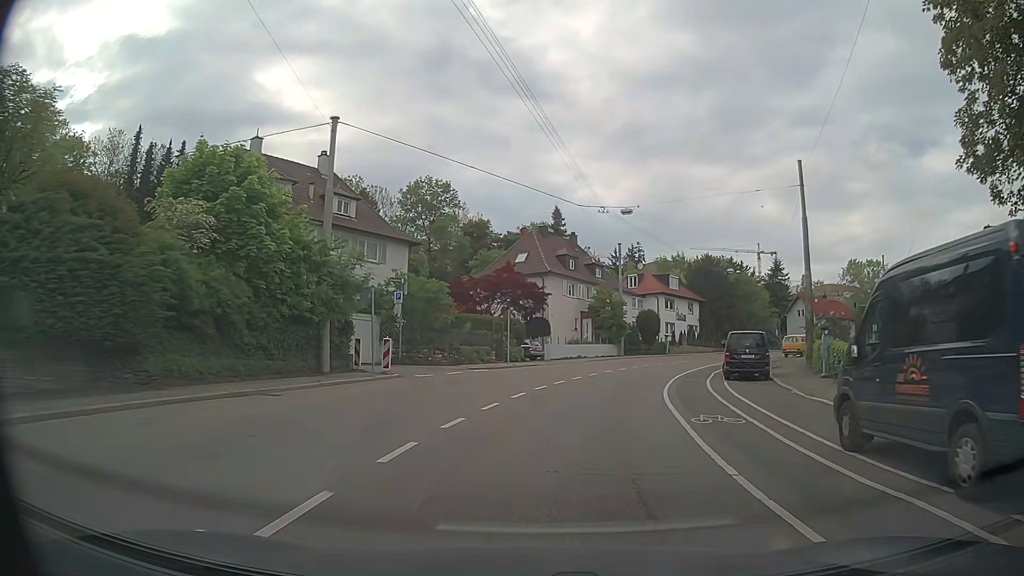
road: secondary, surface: asphalt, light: Day
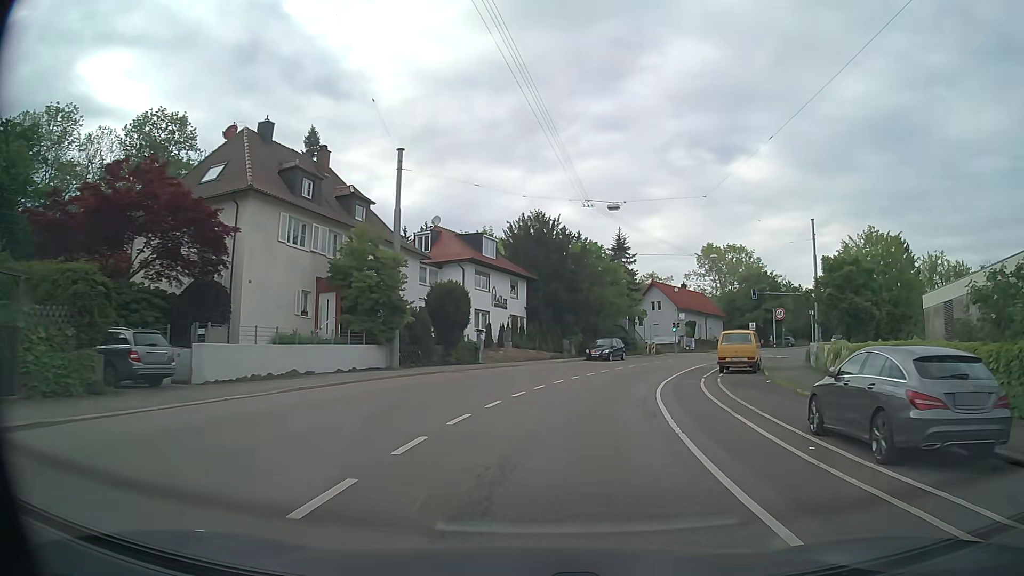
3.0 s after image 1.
(+4.2, +29.4) m; +18°
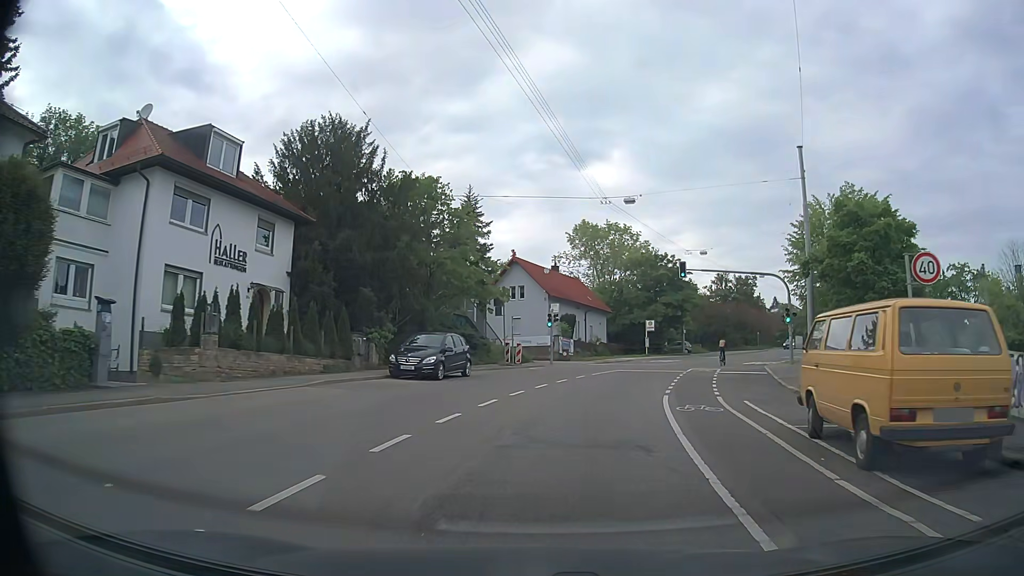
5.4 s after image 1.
(+2.9, +24.2) m; +12°
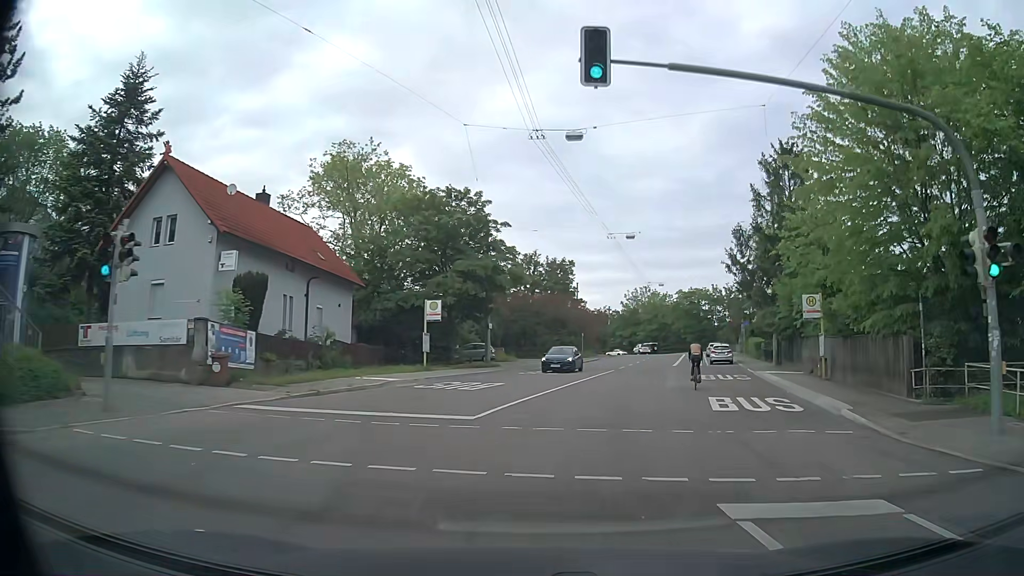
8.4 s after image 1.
(+4.9, +30.5) m; +19°
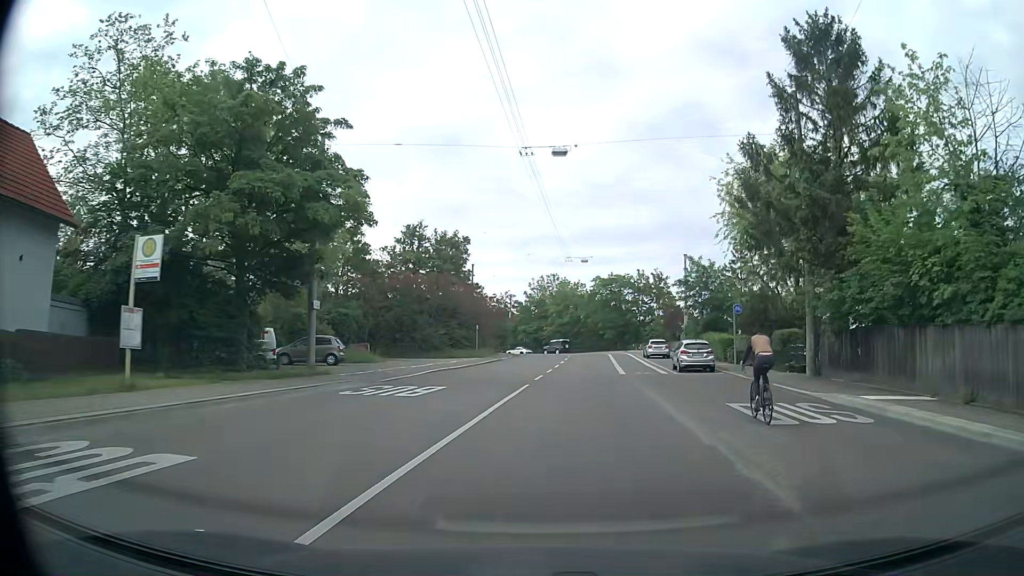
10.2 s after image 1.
(+1.5, +18.5) m; +8°
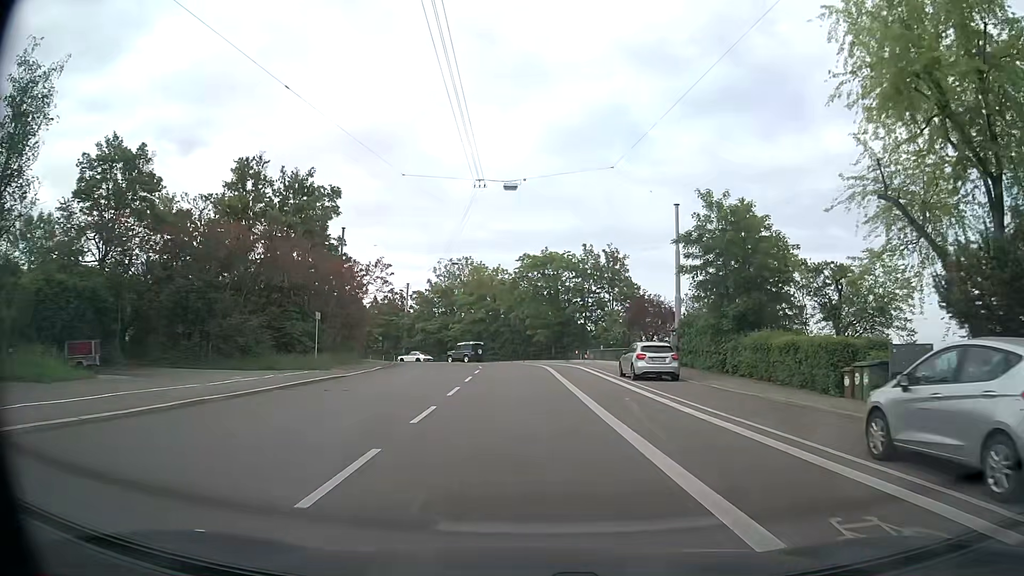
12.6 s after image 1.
(+1.9, +26.0) m; +7°
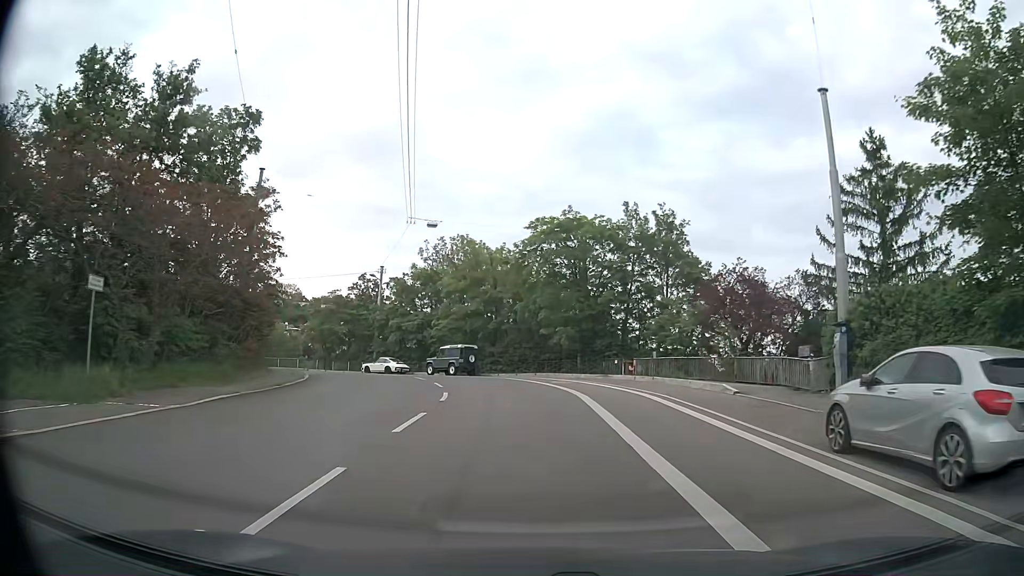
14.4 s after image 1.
(0.0, +19.4) m; 0°
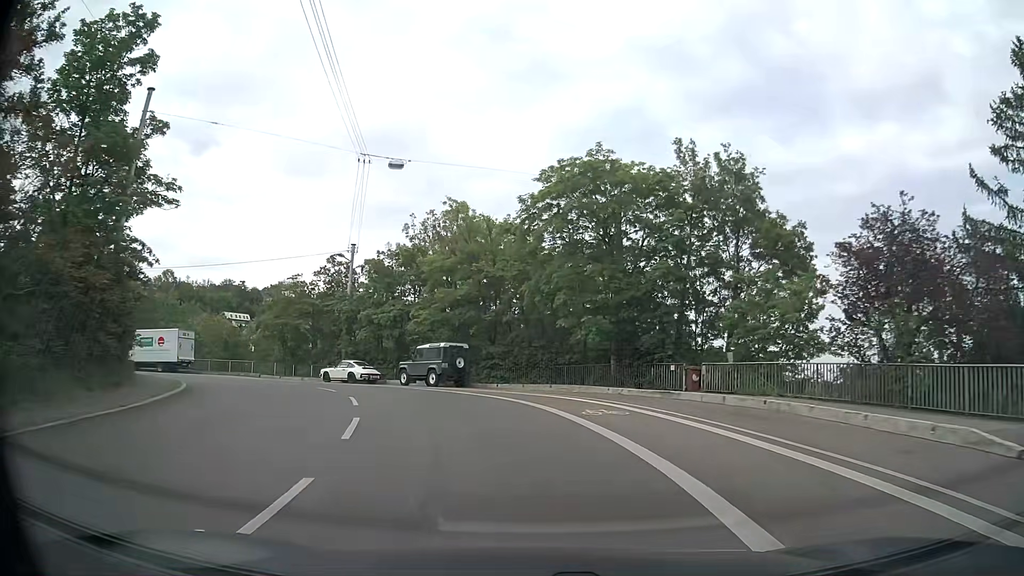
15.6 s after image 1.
(-0.1, +12.6) m; -1°
(0, +10) (-3, +20) (-7, +28) (-15, +35) (-24, +39) (-34, +40) (-44, +39) (-52, +34) (-59, +26) (-62, +17) m
